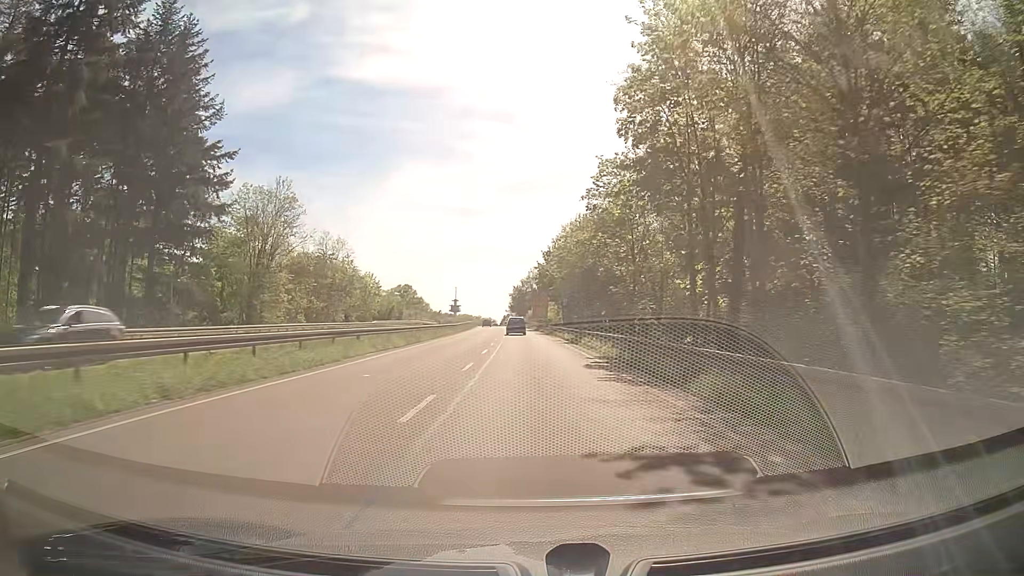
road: trunk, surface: asphalt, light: Day
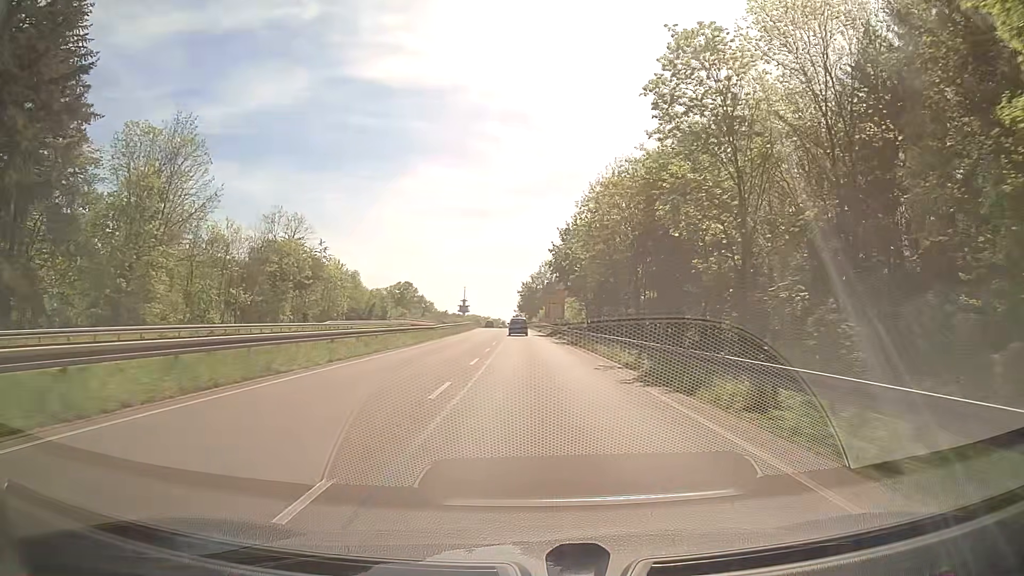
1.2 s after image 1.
(-0.3, +24.5) m; -1°
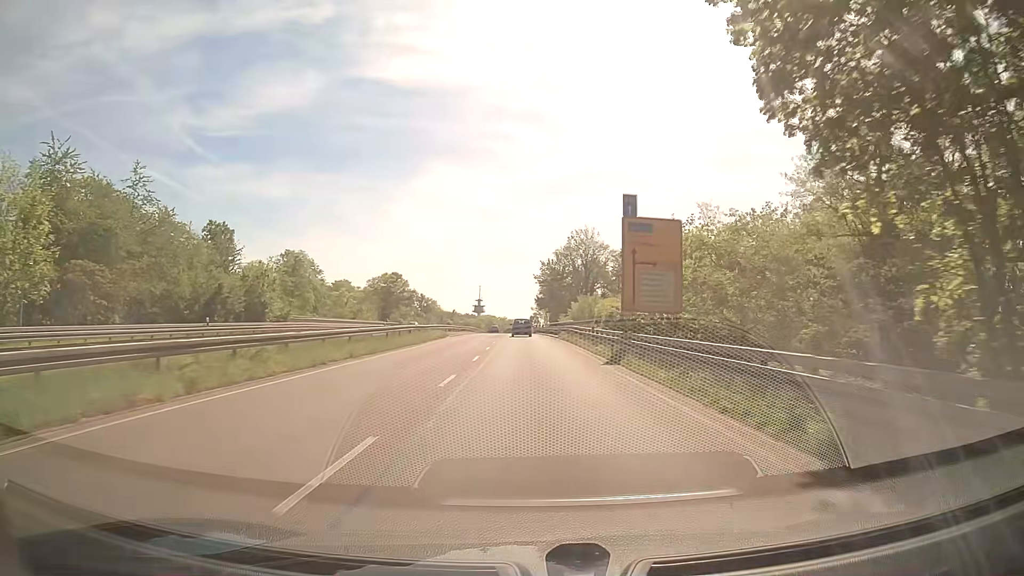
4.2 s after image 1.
(-0.7, +61.2) m; -1°
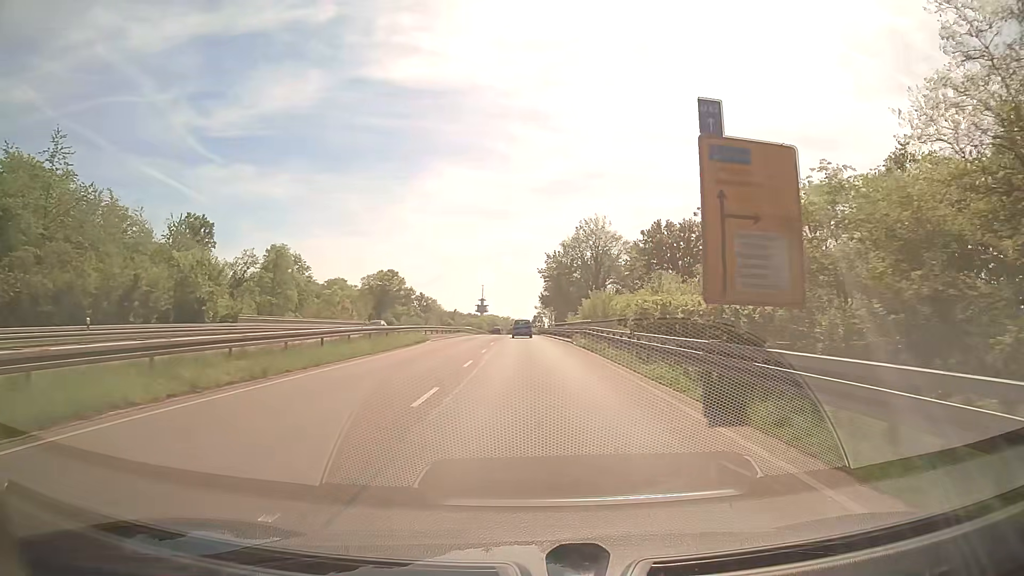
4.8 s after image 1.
(-0.1, +12.2) m; 0°
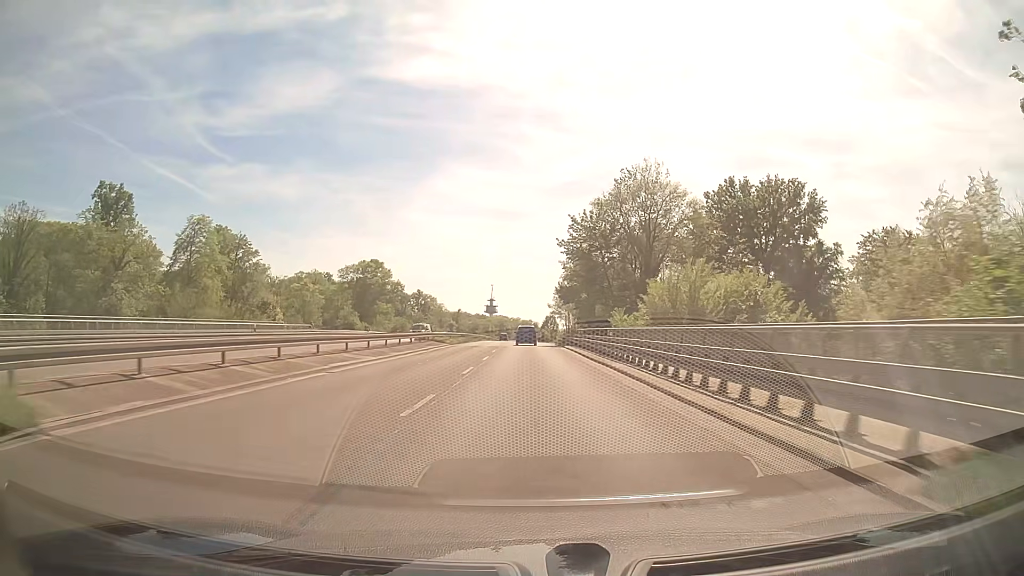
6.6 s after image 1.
(-0.5, +36.7) m; -1°
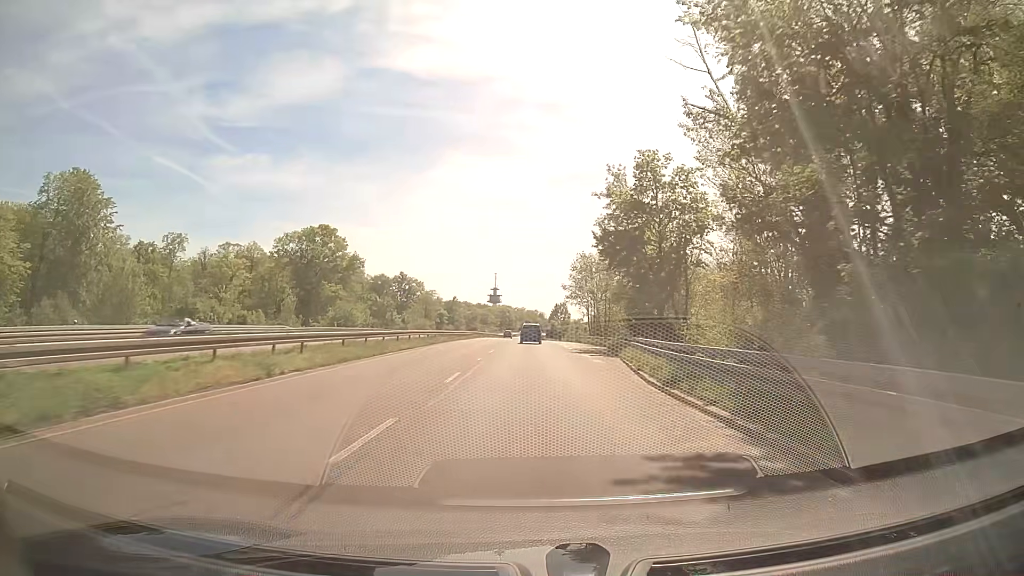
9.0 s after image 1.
(-0.3, +48.7) m; 0°
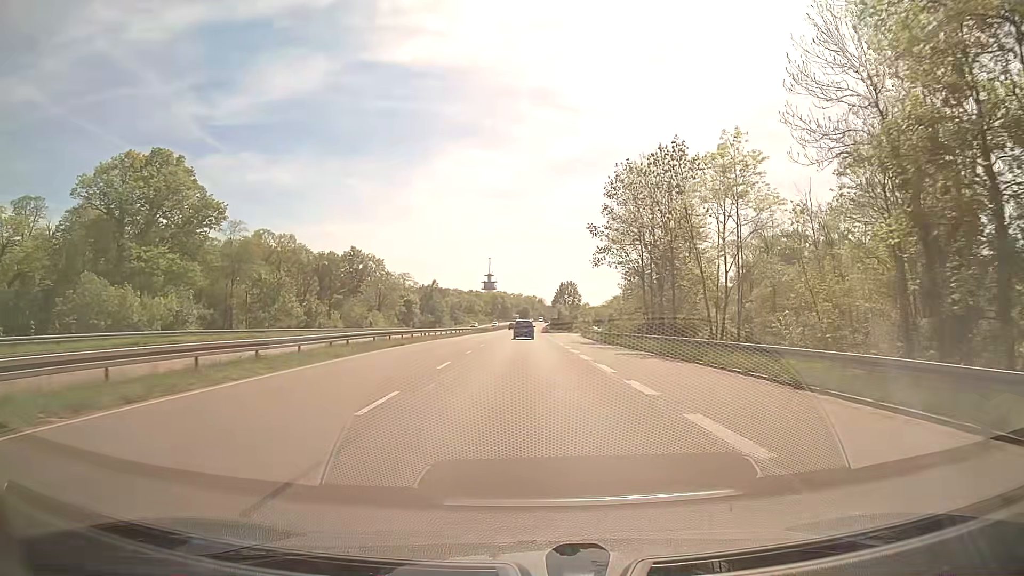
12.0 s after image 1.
(+0.1, +60.4) m; 0°
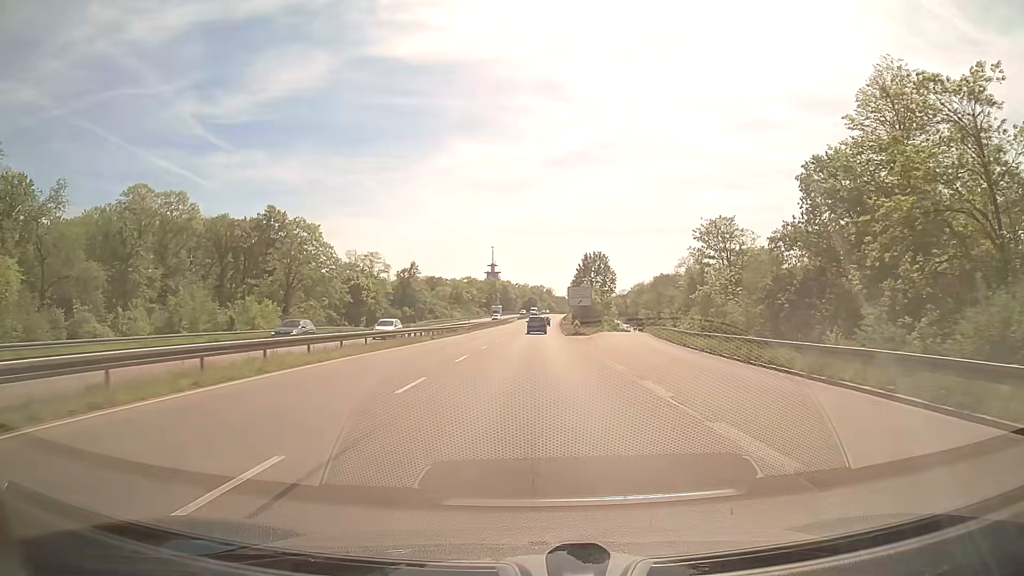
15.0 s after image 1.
(-0.3, +60.5) m; 0°
(0, +10) (0, +20) (0, +30) (0, +40) (0, +50) (+1, +60) (+1, +70) (+1, +80) (+2, +90) (+2, +100) m
